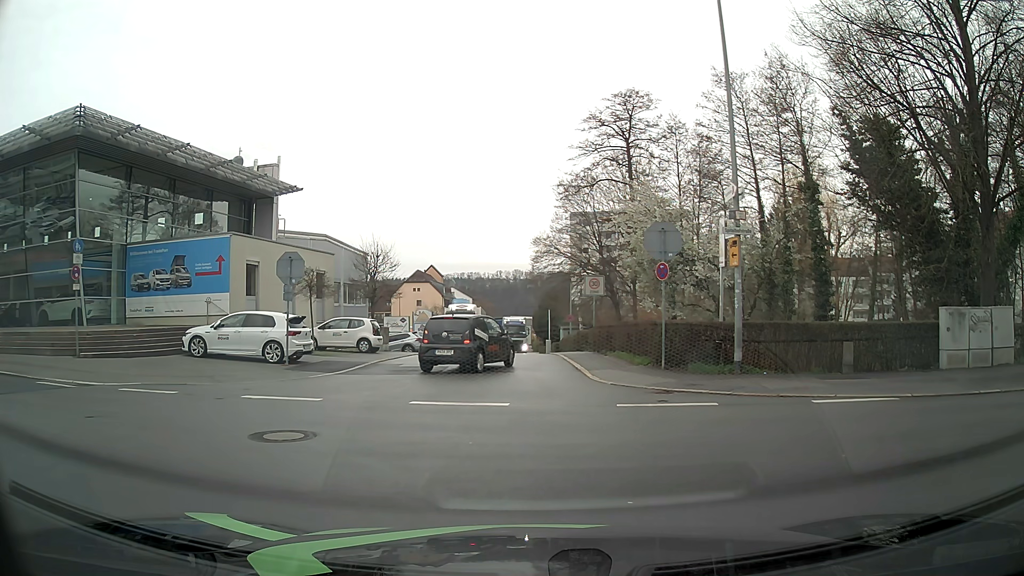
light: Day
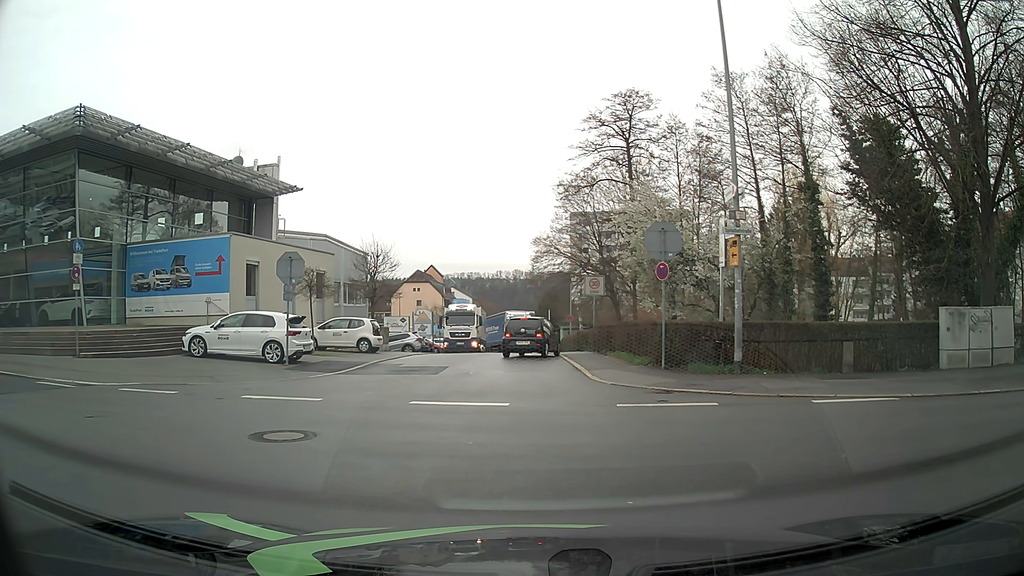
(0.0, 0.0) m; 0°
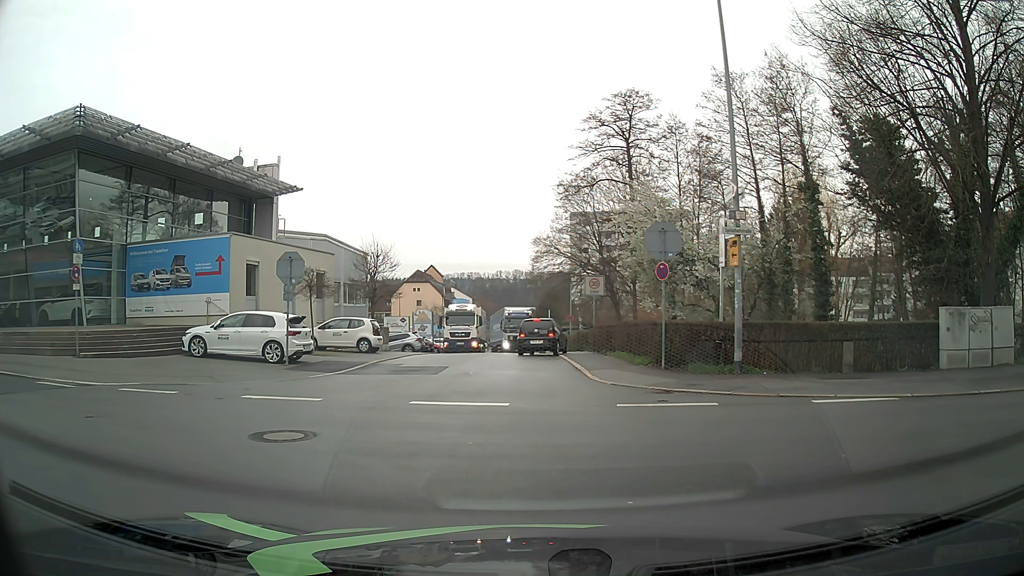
(0.0, 0.0) m; 0°
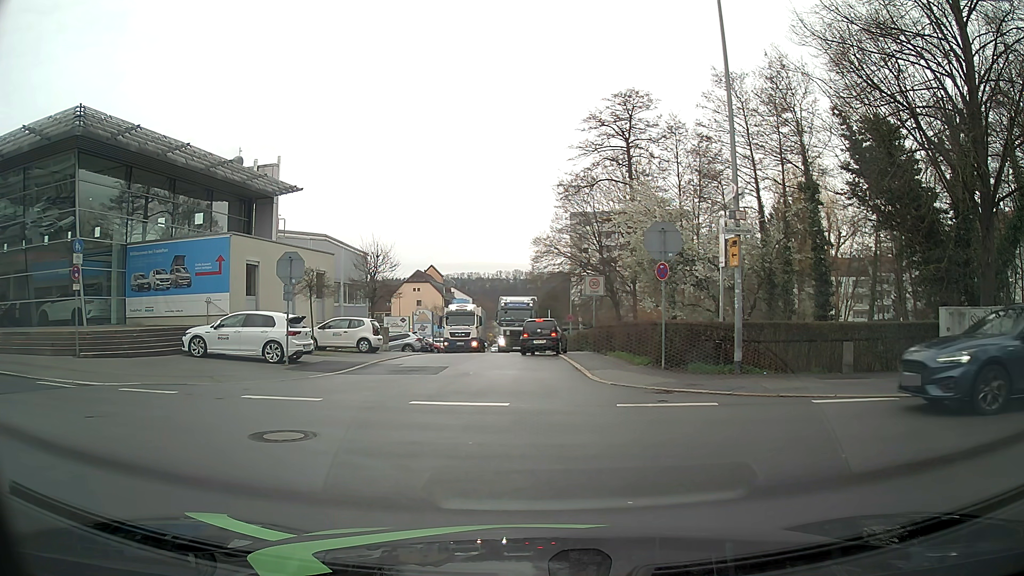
(0.0, 0.0) m; 0°
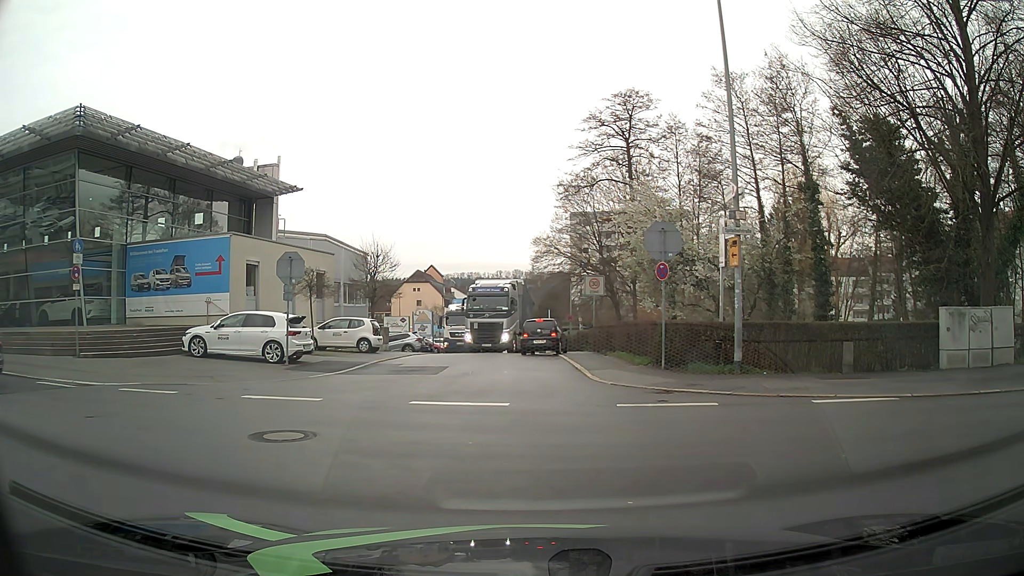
(0.0, 0.0) m; 0°
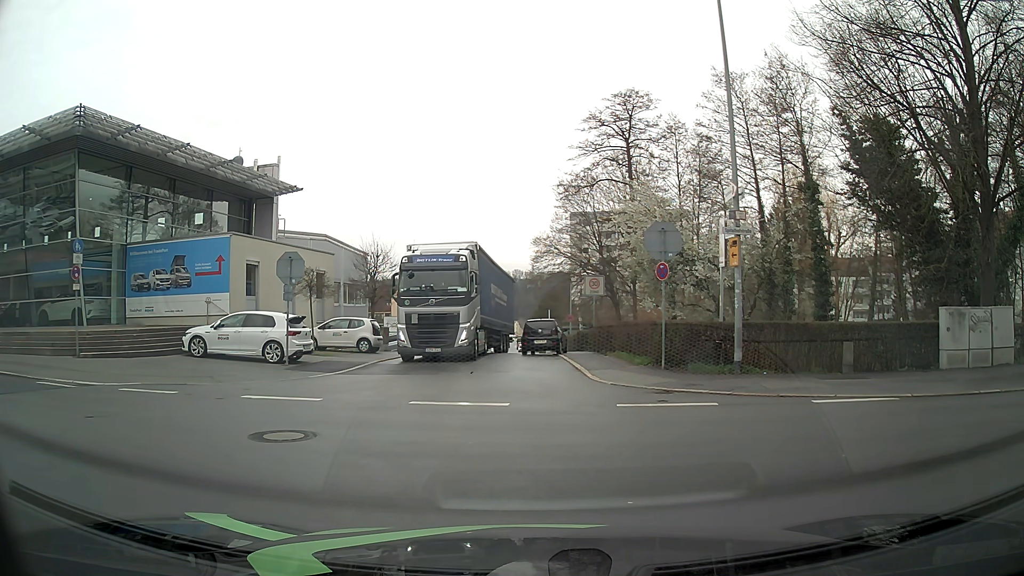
(0.0, 0.0) m; 0°
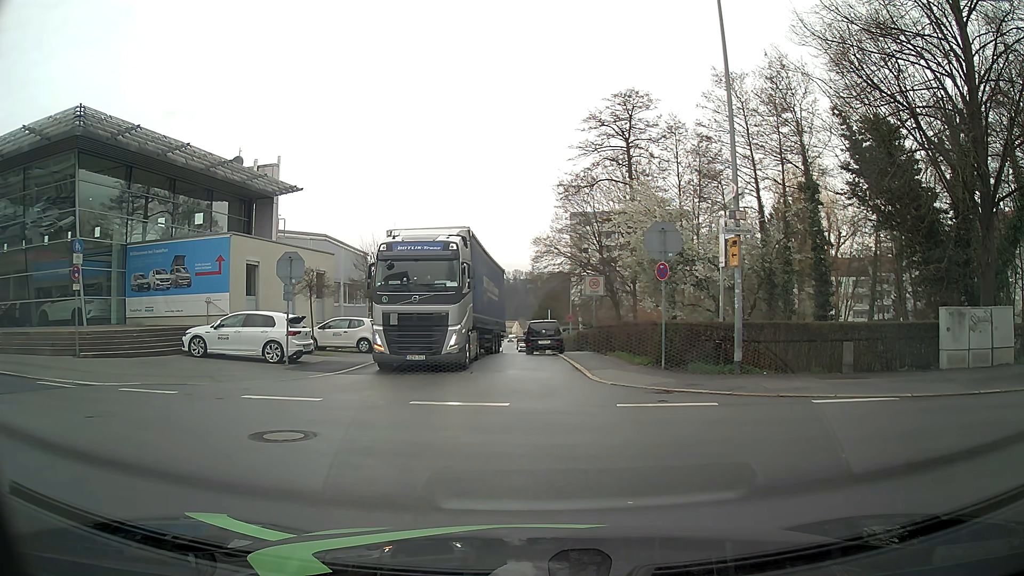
(0.0, 0.0) m; 0°
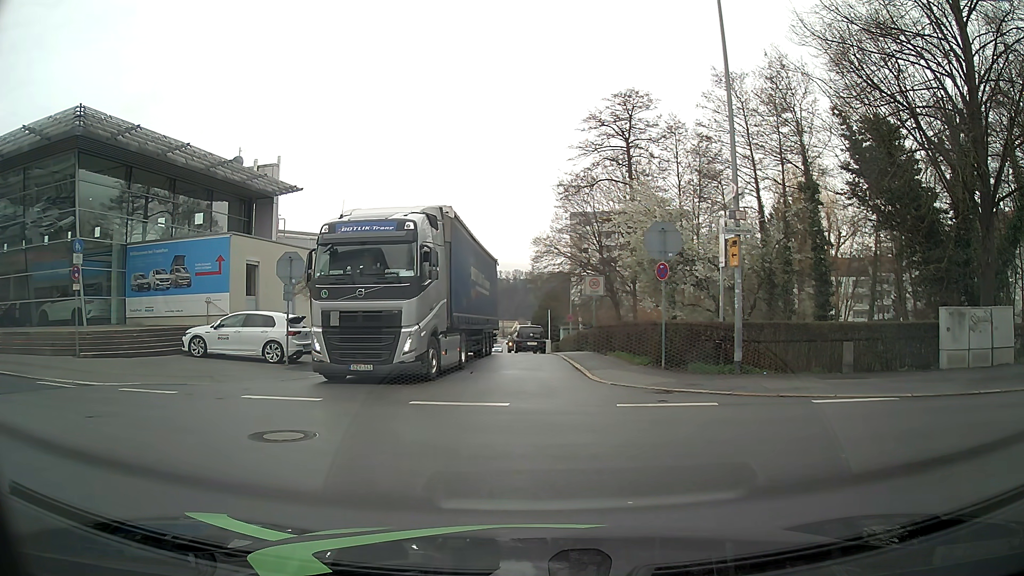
(0.0, 0.0) m; 0°
